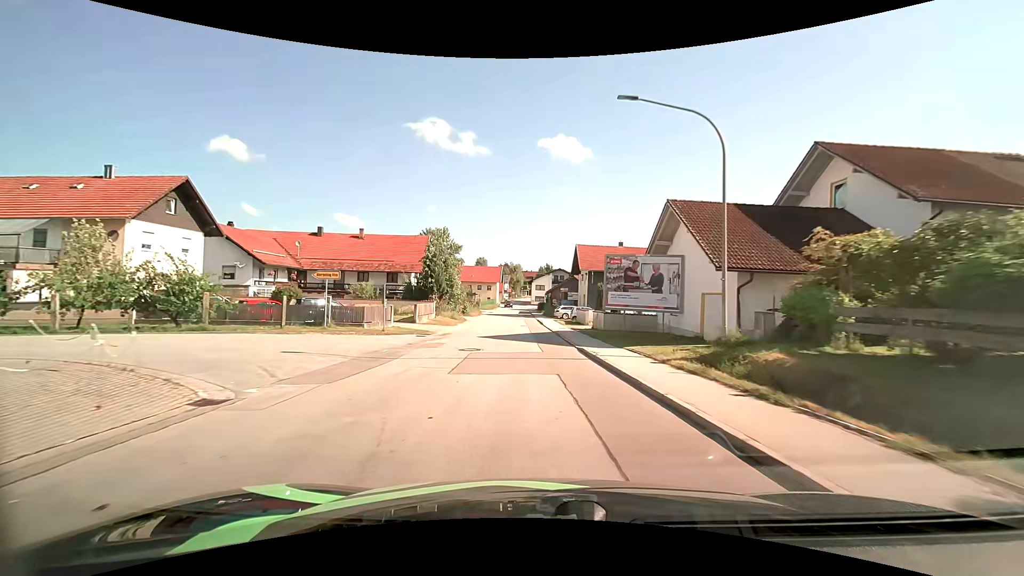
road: tertiary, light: Day
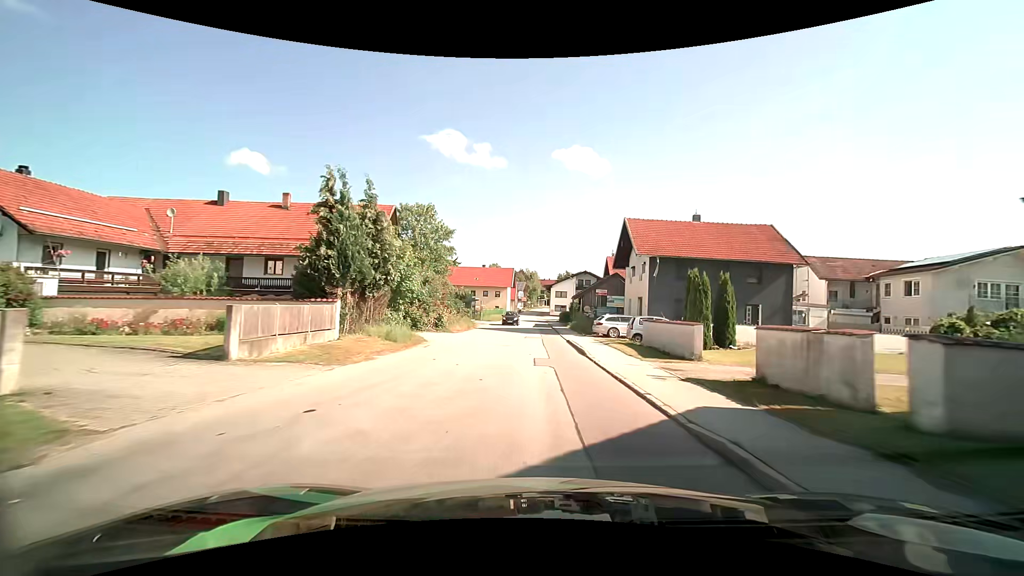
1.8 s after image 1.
(-0.8, +23.0) m; -2°
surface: asphalt
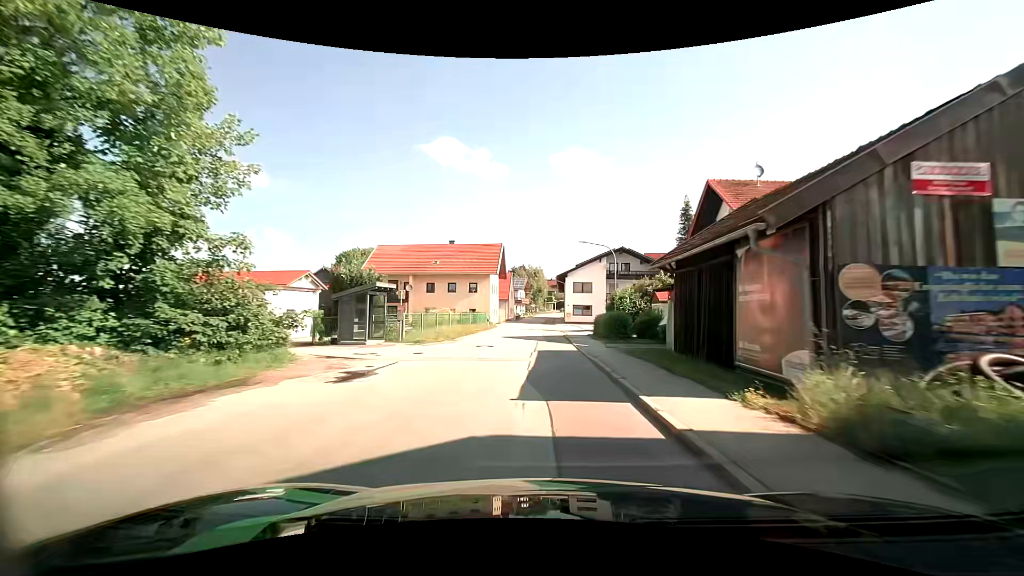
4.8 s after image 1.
(-0.1, +40.0) m; -1°
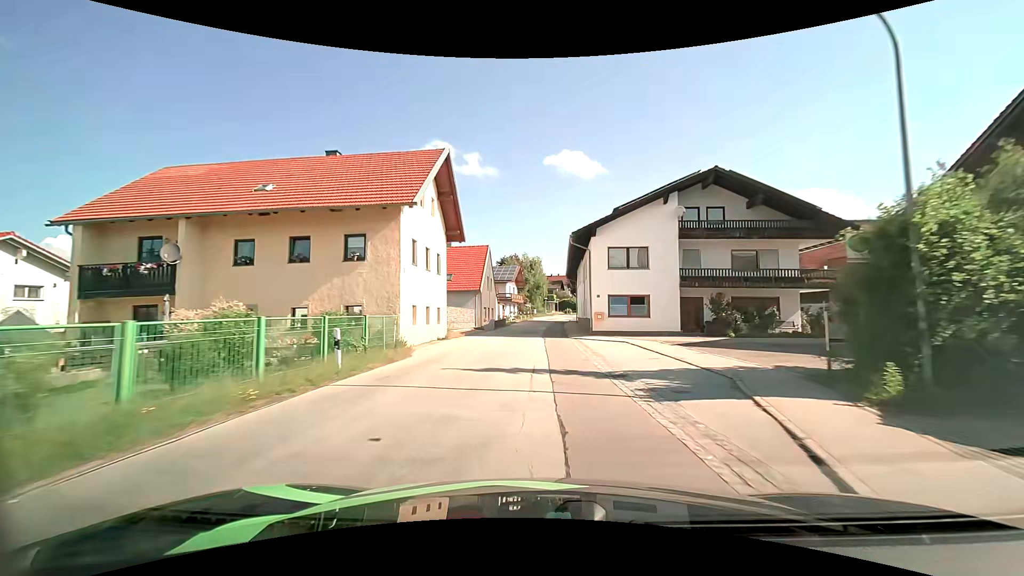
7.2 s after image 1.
(+0.3, +32.9) m; +1°
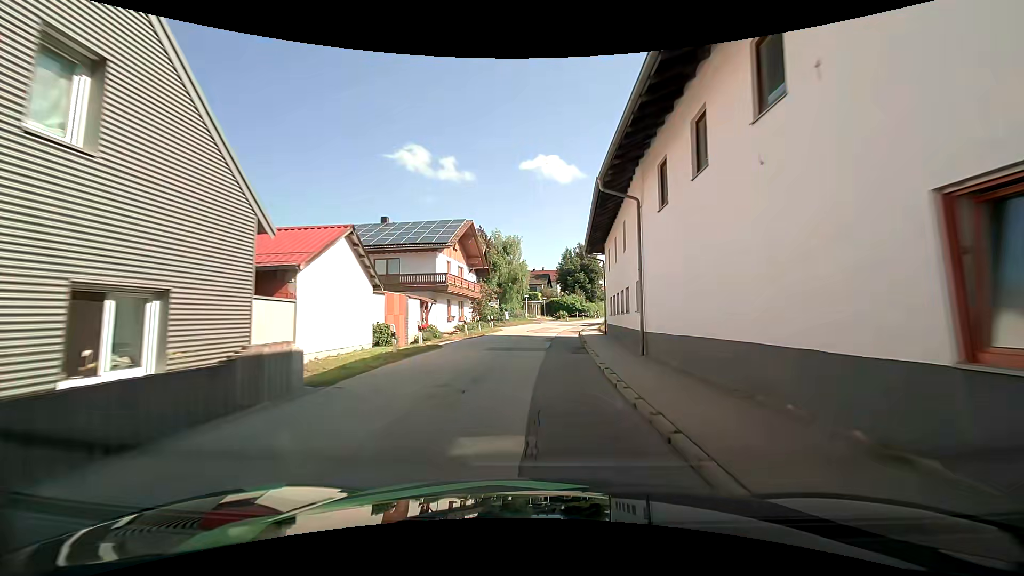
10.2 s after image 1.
(+0.5, +40.9) m; +3°
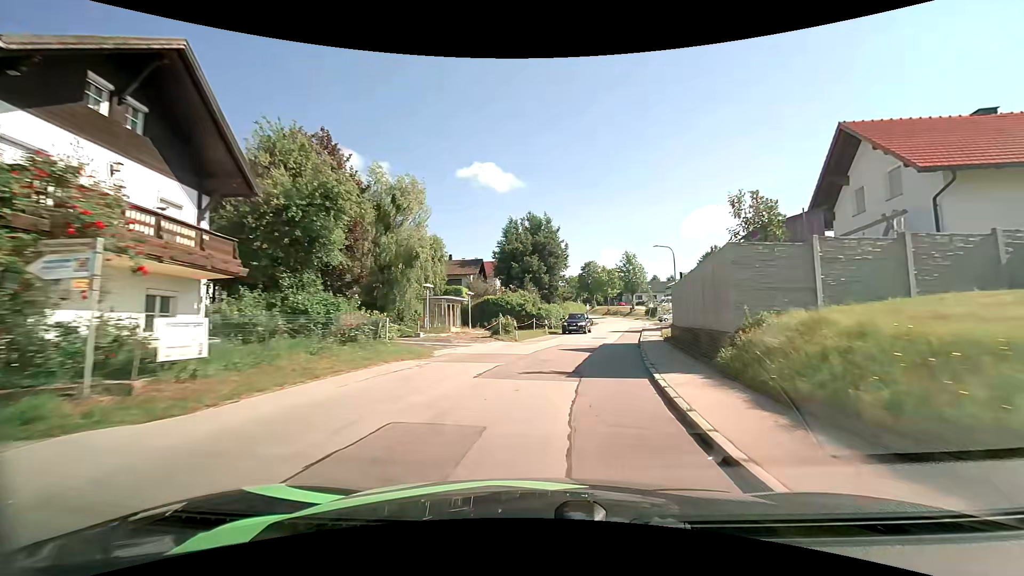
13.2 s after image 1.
(+0.9, +39.4) m; +5°
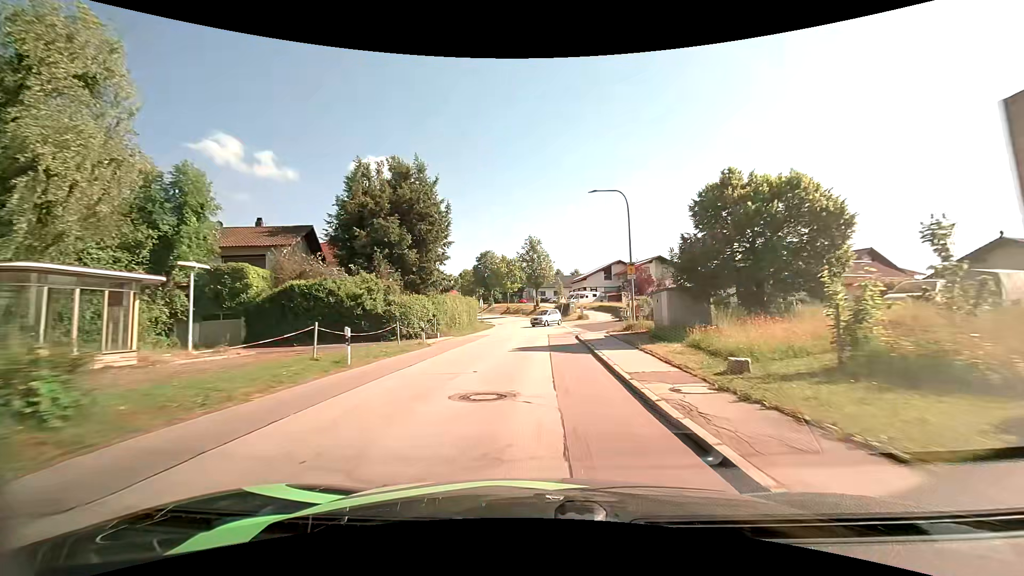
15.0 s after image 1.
(+2.7, +23.0) m; +12°
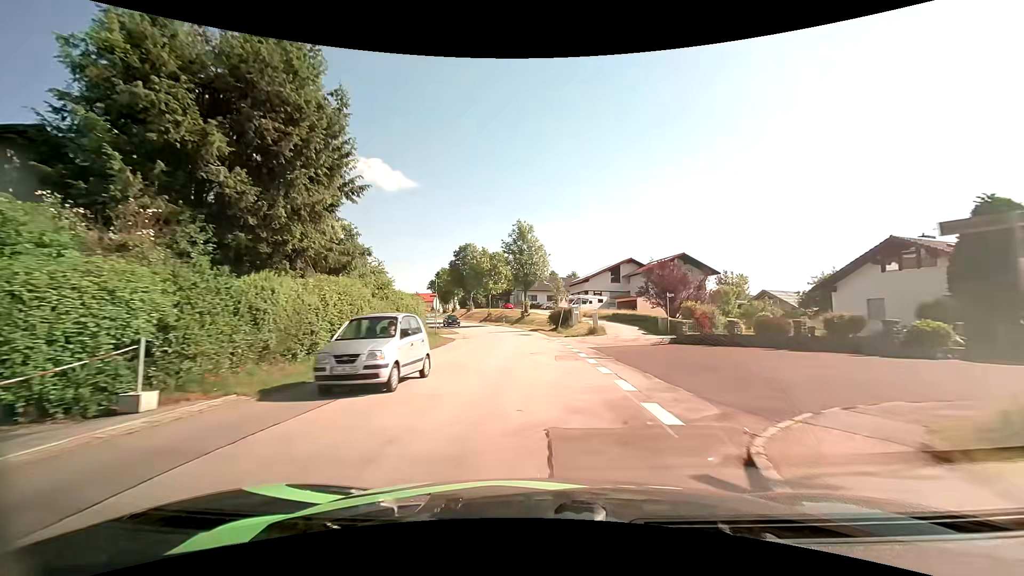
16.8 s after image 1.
(+0.1, +22.3) m; +1°
(0, +10) (0, +20) (0, +30) (-1, +40) (-2, +50) (-5, +60) (-7, +69) (-11, +79) (-15, +88) (-19, +97) m
